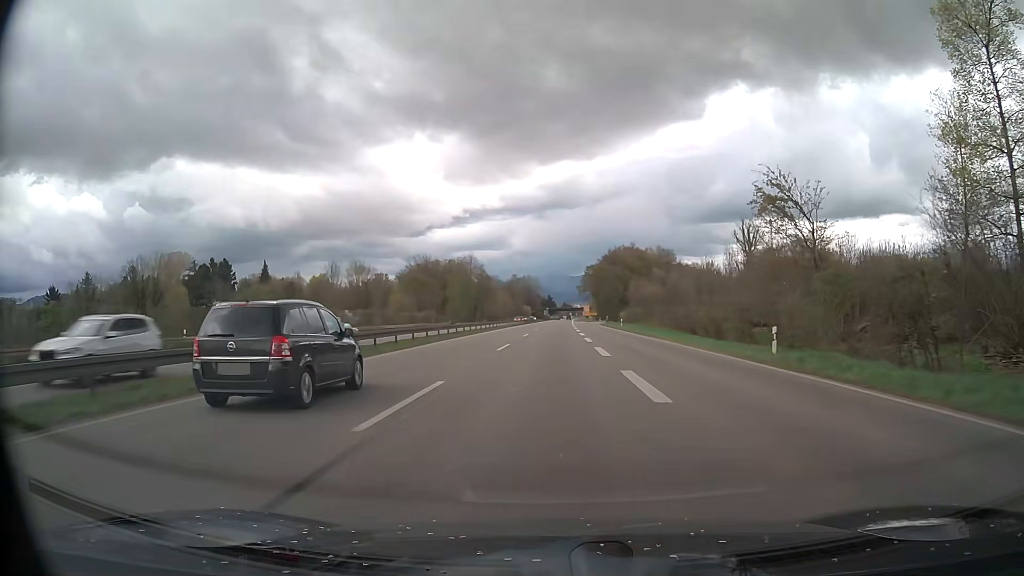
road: trunk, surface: asphalt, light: Day
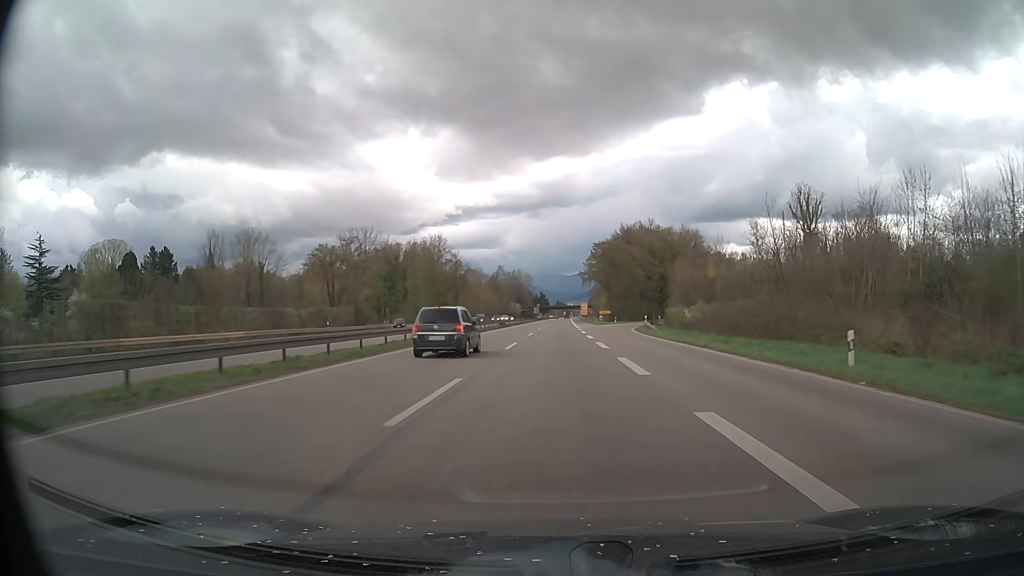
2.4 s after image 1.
(+0.2, +55.4) m; +1°
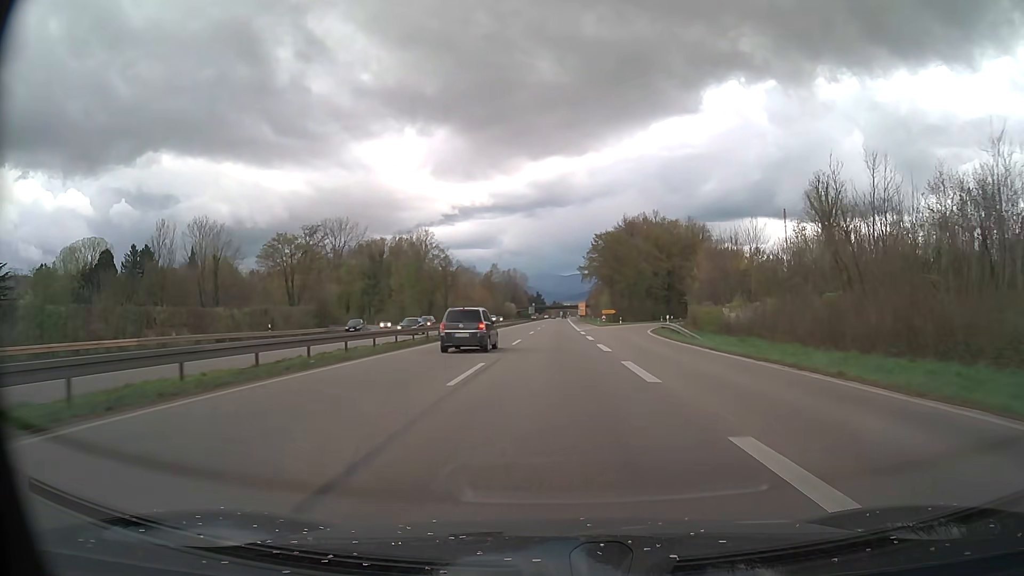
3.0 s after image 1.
(0.0, +13.8) m; 0°
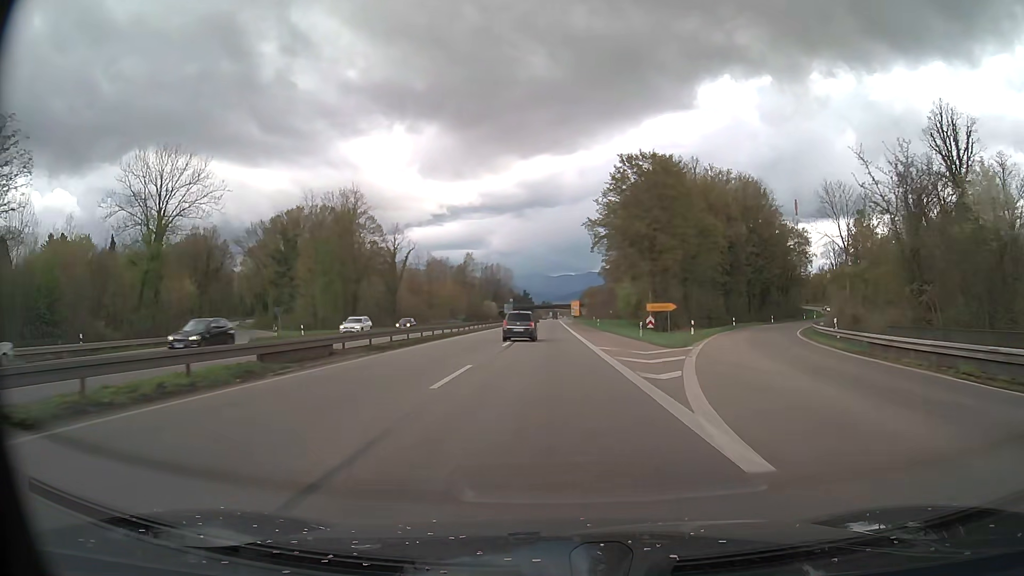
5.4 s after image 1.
(+0.5, +55.4) m; +1°
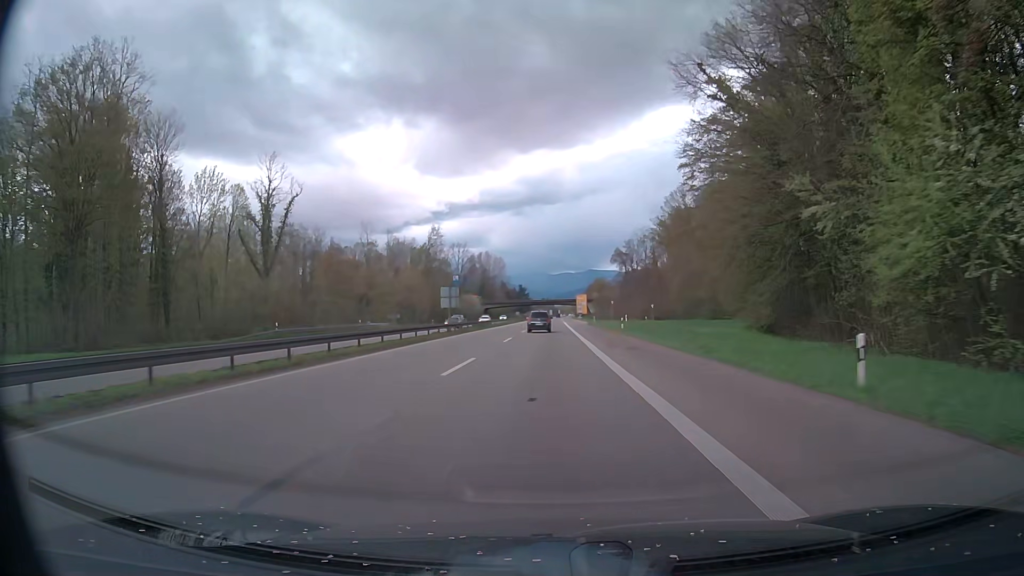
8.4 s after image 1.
(+0.2, +69.6) m; 0°
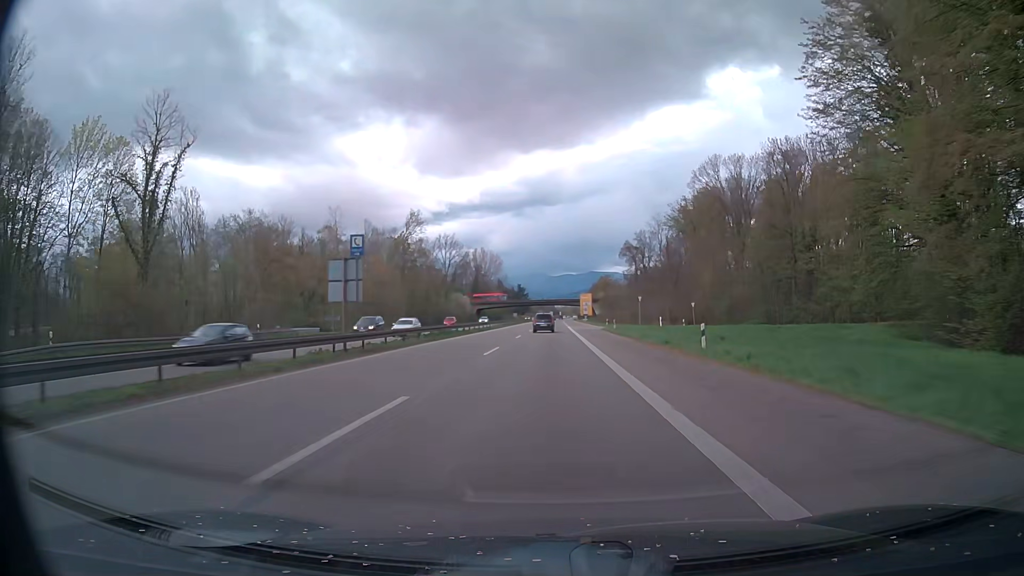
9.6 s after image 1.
(0.0, +27.8) m; 0°
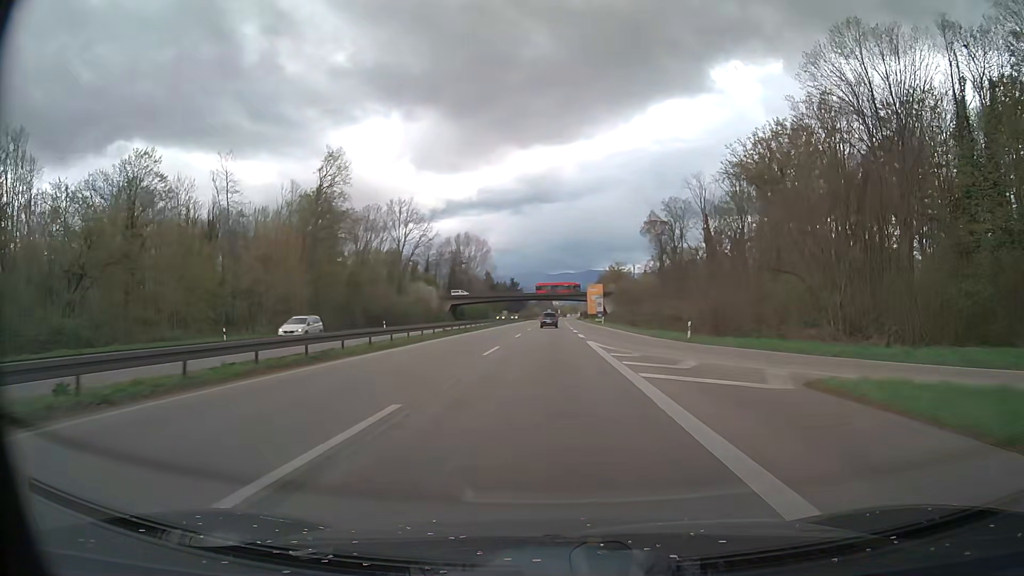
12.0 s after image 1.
(0.0, +55.2) m; 0°
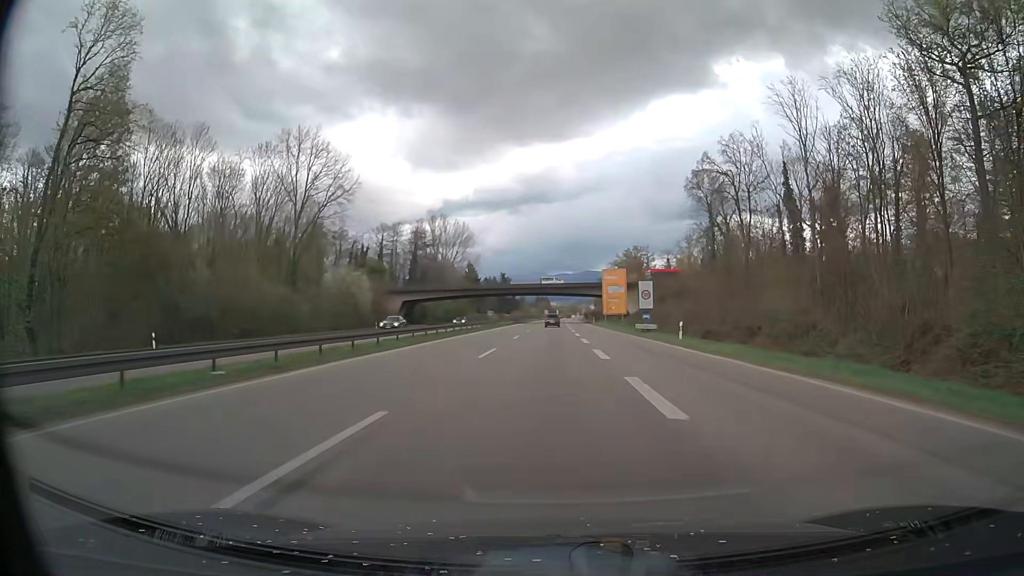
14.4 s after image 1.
(+0.1, +54.7) m; 0°
(0, +10) (0, +20) (0, +30) (0, +40) (0, +50) (0, +60) (0, +70) (0, +80) (0, +90) (0, +100) m
